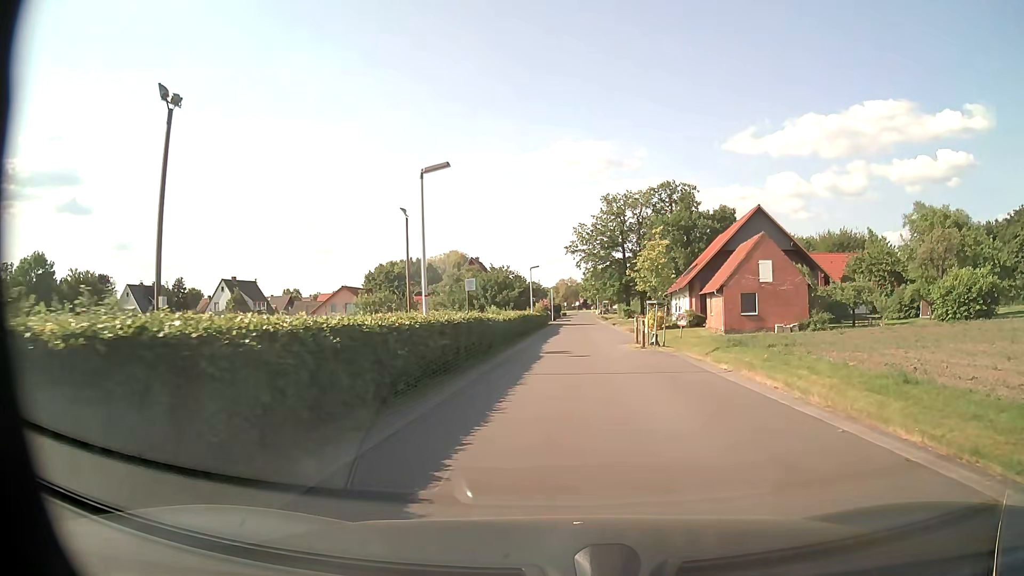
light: Day
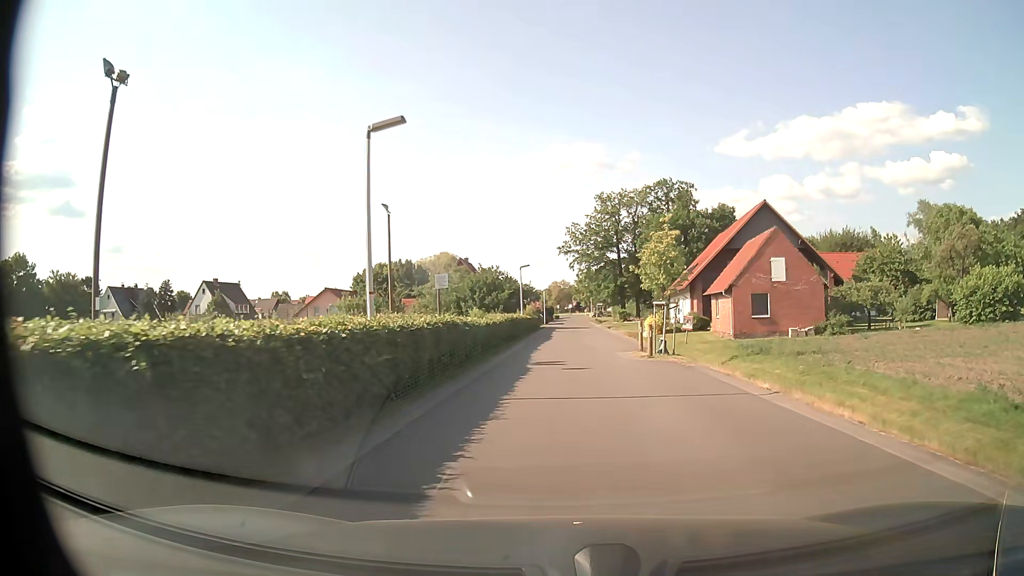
(0.0, +3.8) m; +1°
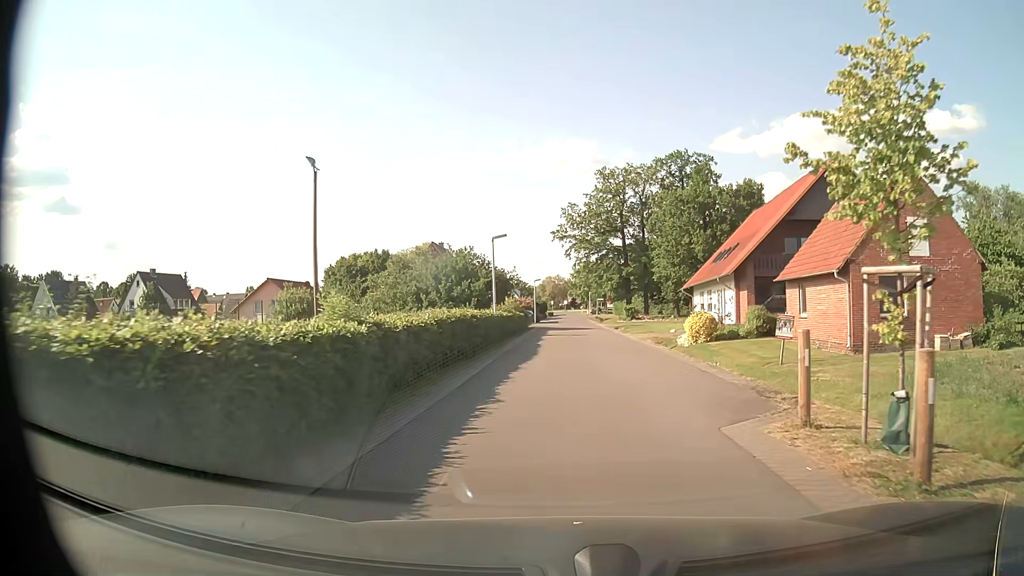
(+0.1, +16.1) m; 0°
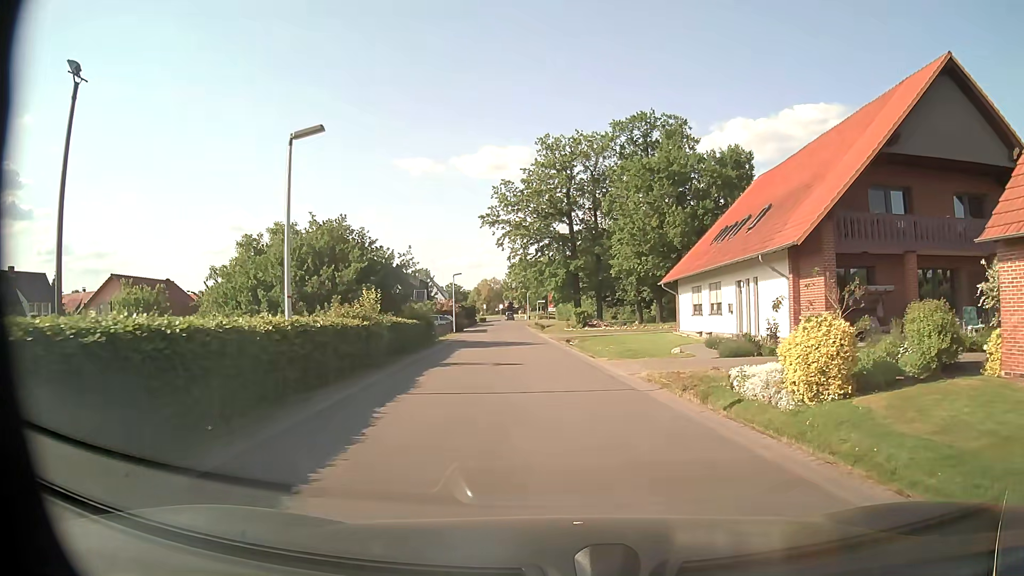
(+0.7, +18.5) m; +5°
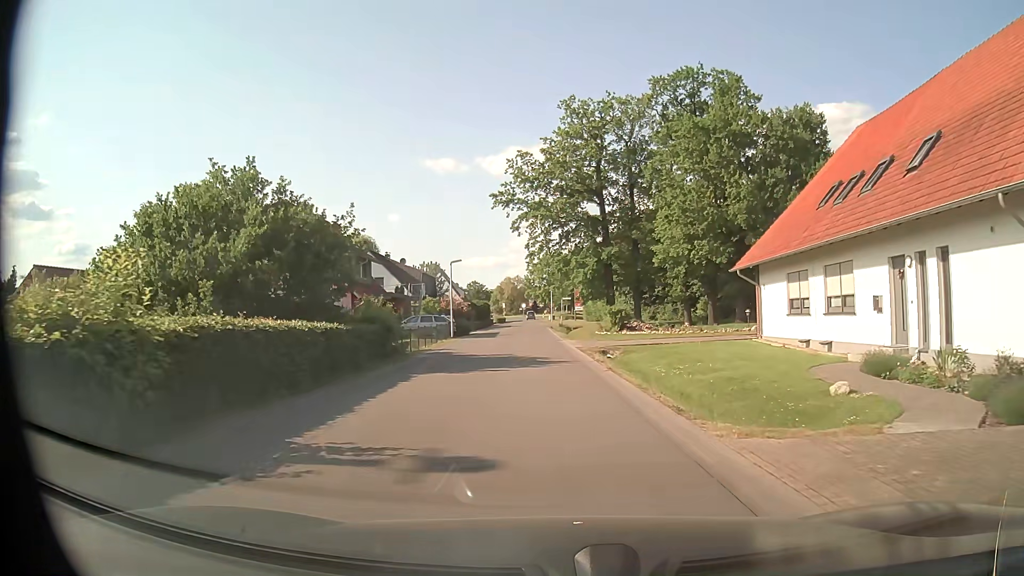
(-0.2, +12.7) m; -2°
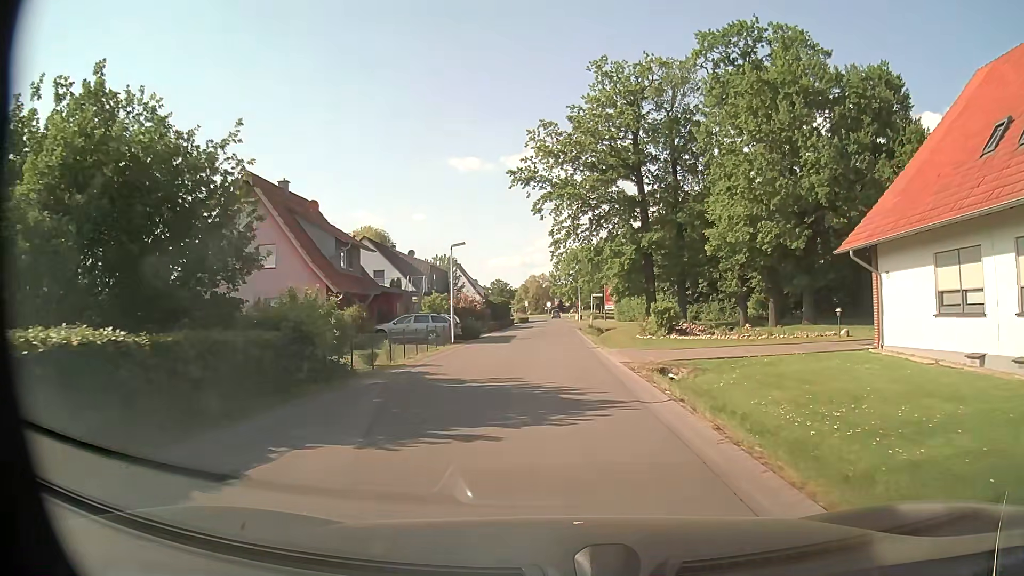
(-0.2, +9.3) m; -2°
